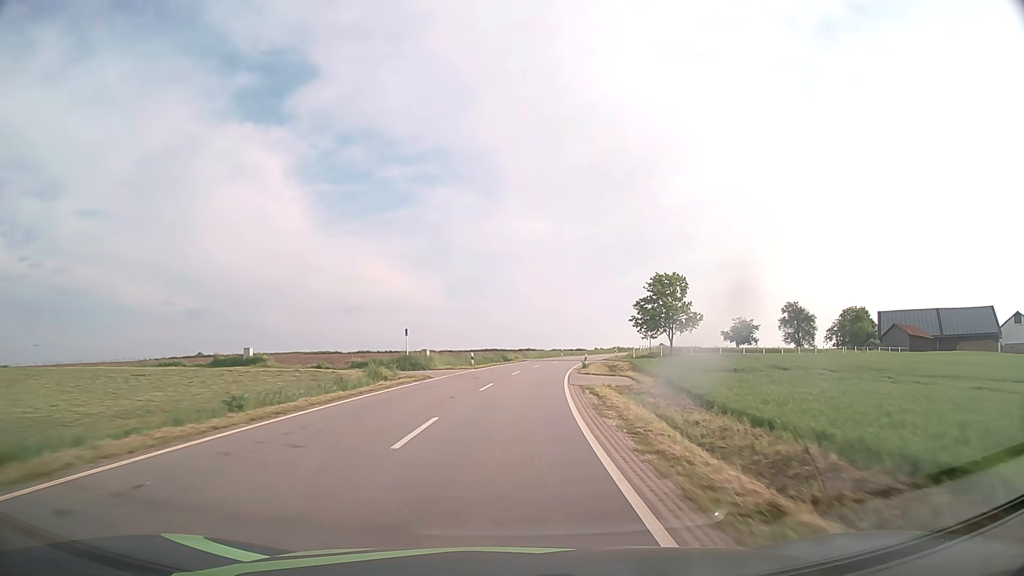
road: tertiary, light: Day
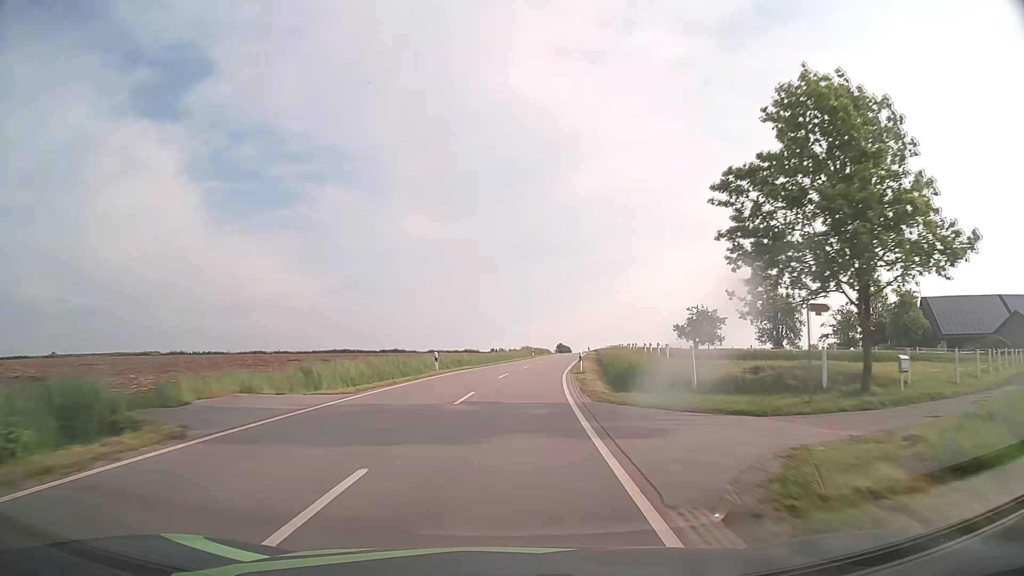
(+4.9, +53.9) m; +10°
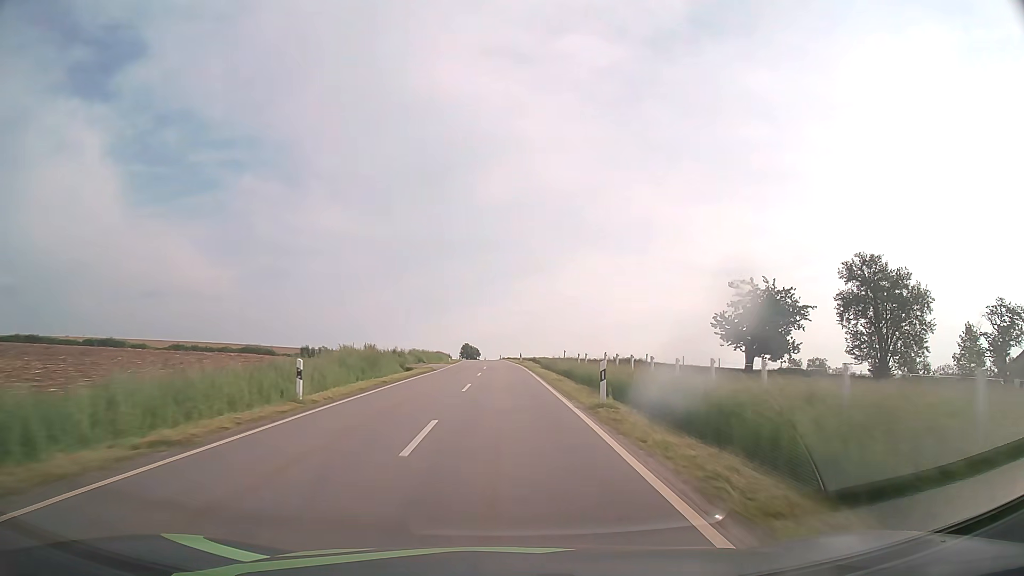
(+5.9, +67.7) m; +8°
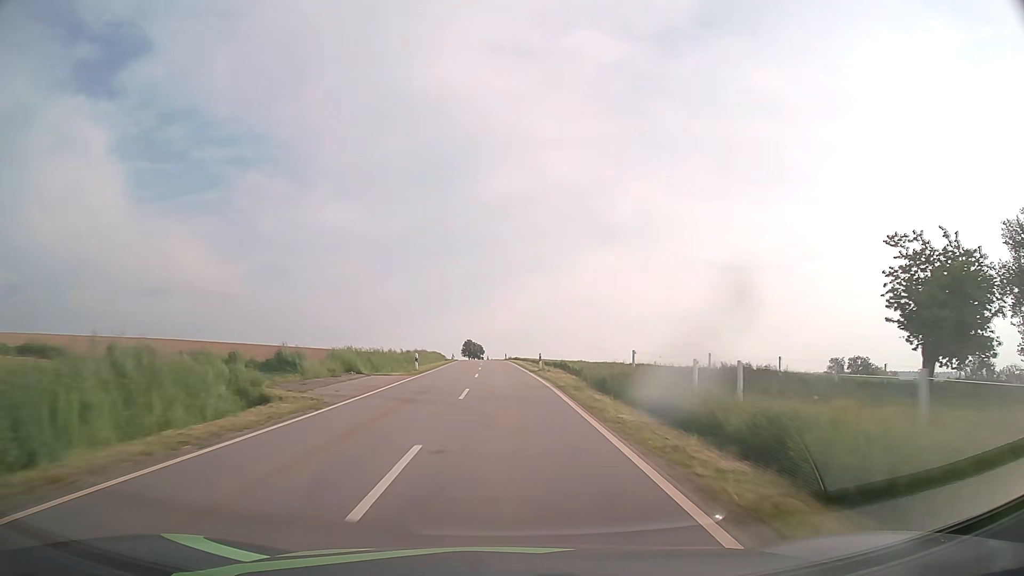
(-0.1, +27.4) m; 0°
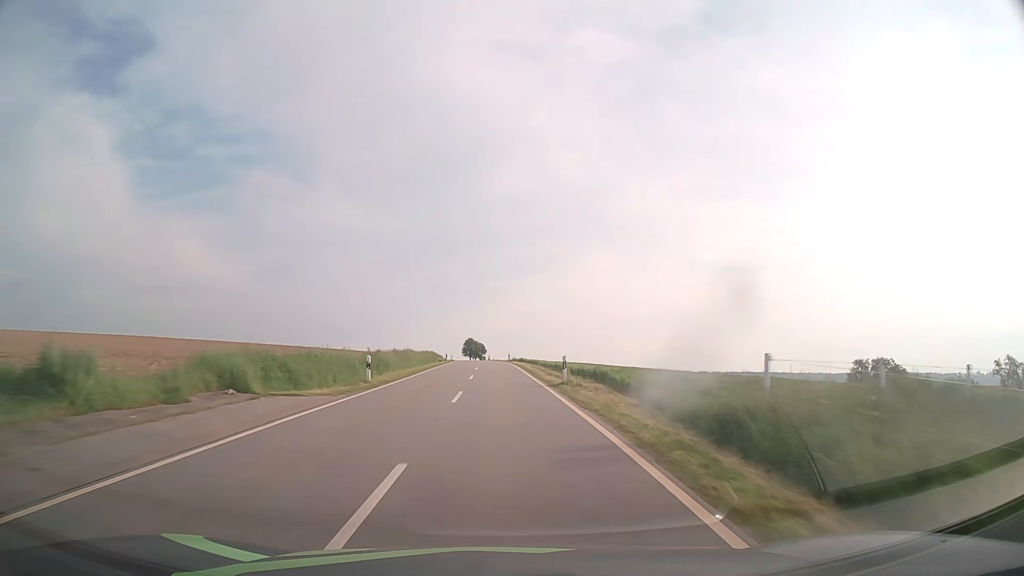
(0.0, +13.8) m; 0°
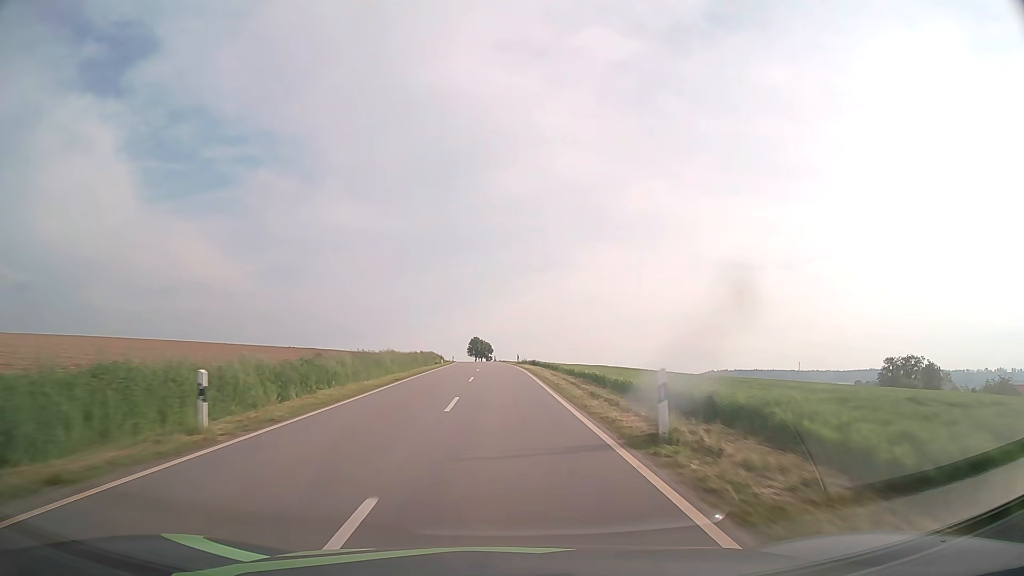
(-0.1, +13.8) m; -1°
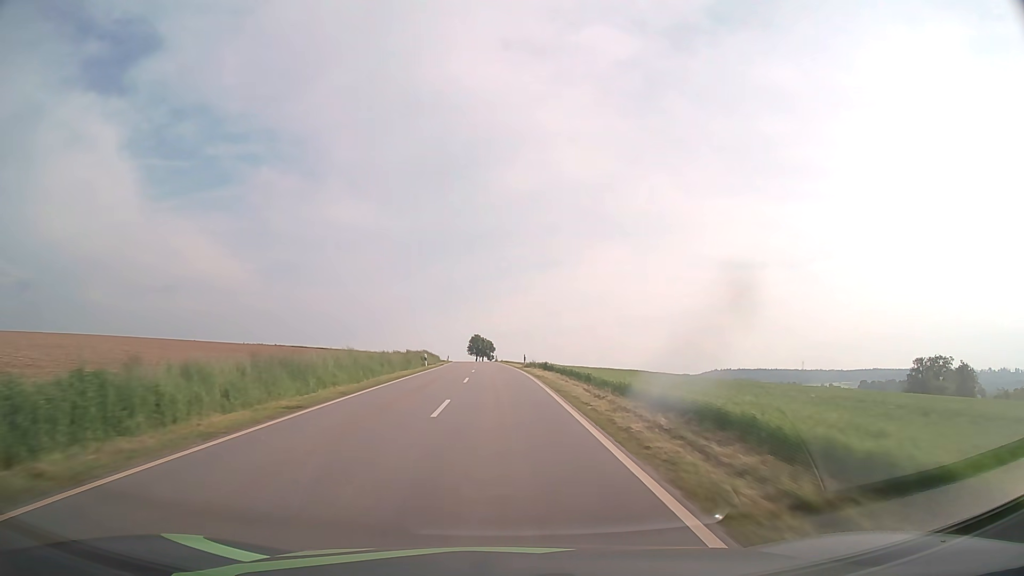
(0.0, +13.9) m; 0°
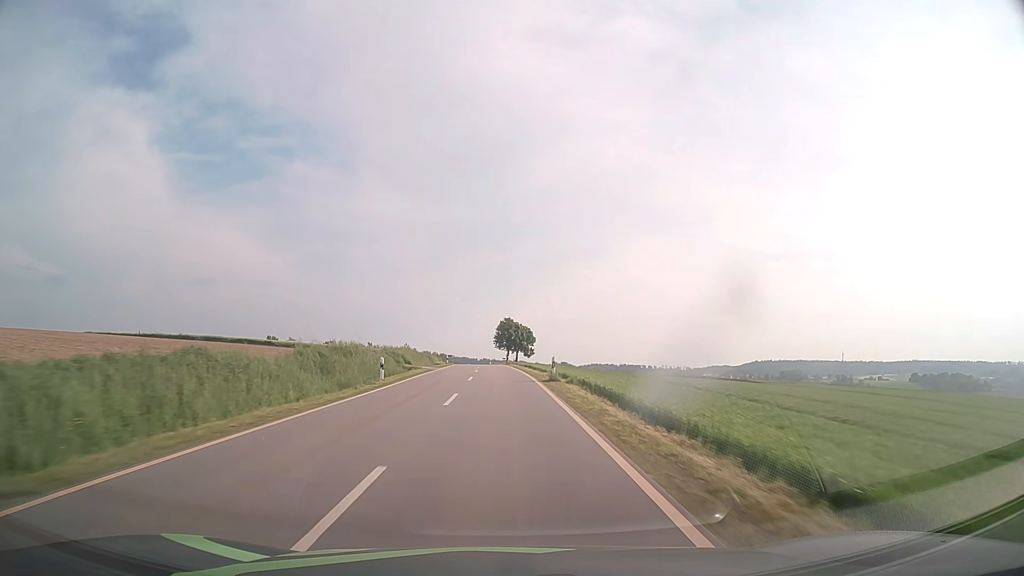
(-1.8, +70.0) m; -3°
(0, +10) (0, +20) (0, +30) (-1, +40) (-1, +50) (-1, +60) (-2, +70) (-2, +80) (-3, +90) (-3, +100) m
